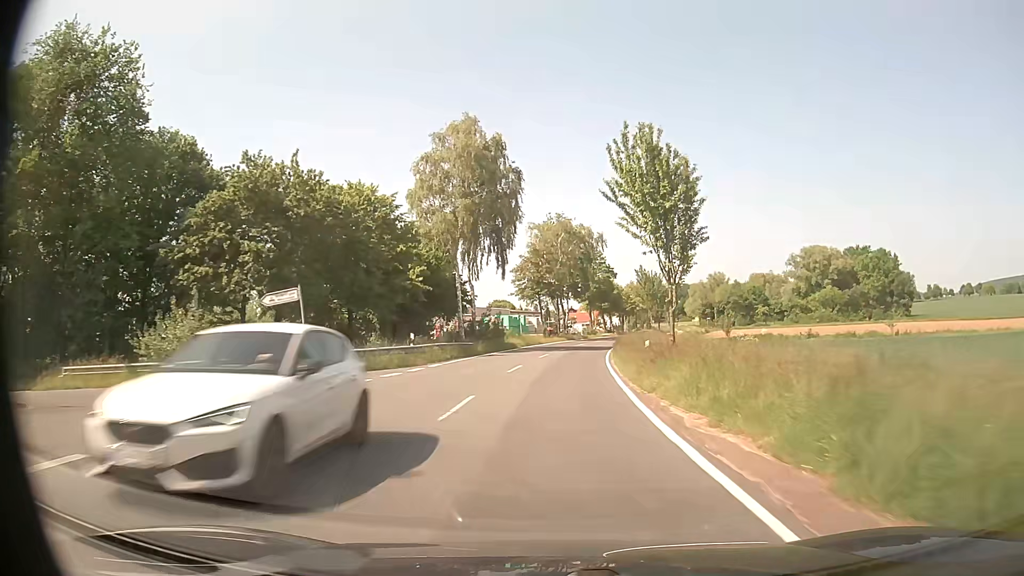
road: tertiary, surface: asphalt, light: Day
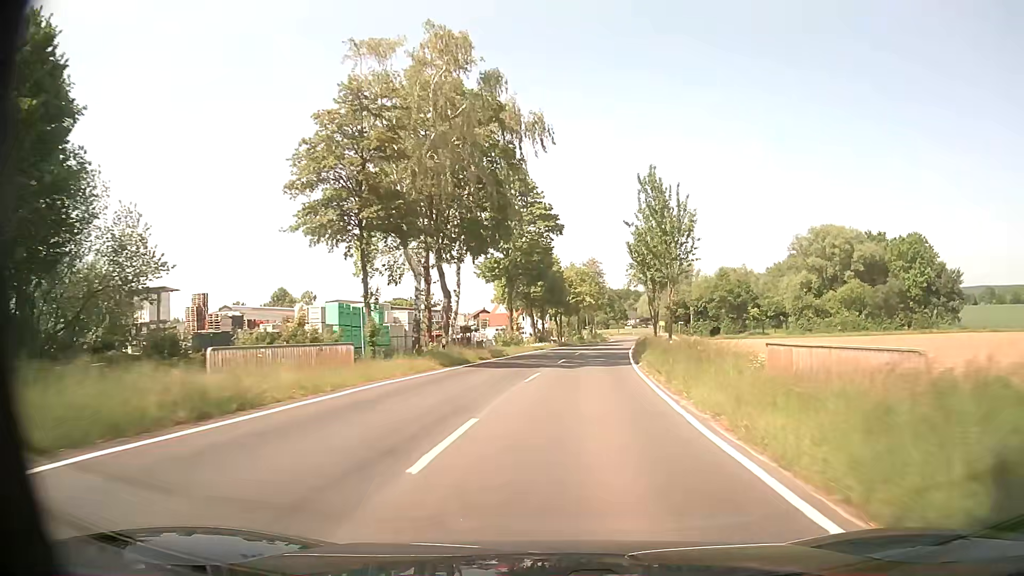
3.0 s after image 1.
(+2.8, +51.9) m; +7°
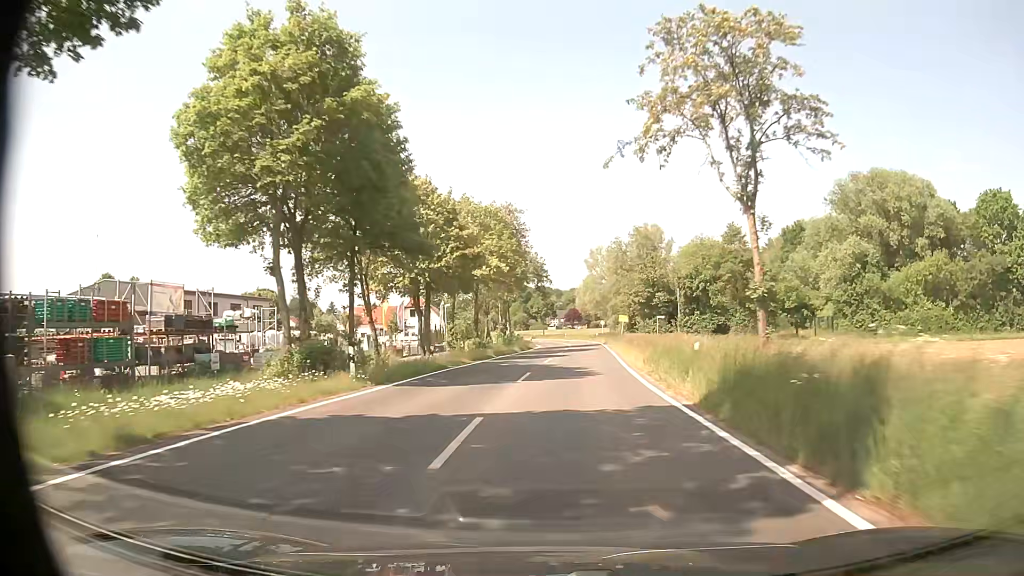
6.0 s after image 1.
(+3.5, +47.5) m; +7°
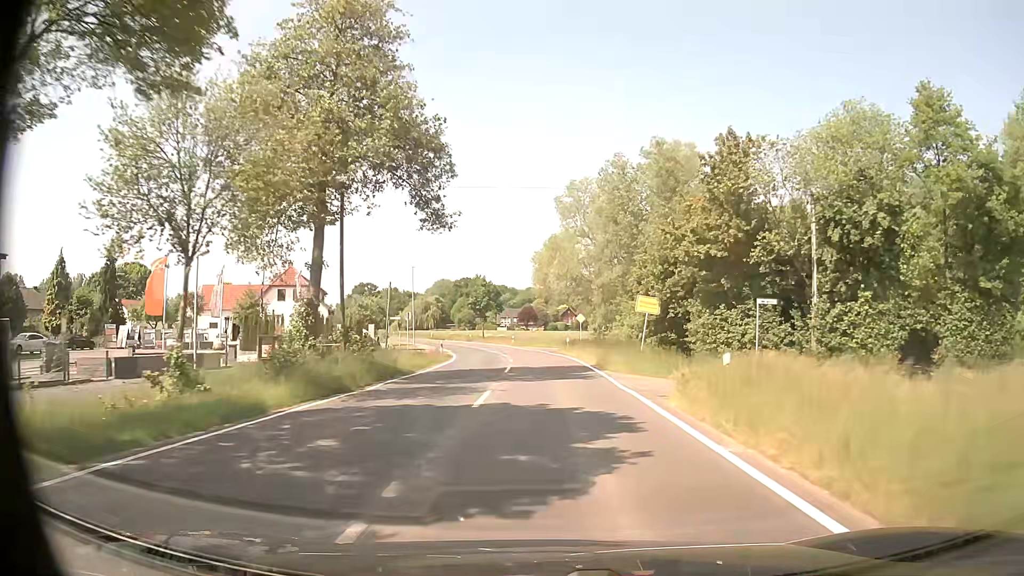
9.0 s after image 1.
(+1.8, +41.9) m; +4°
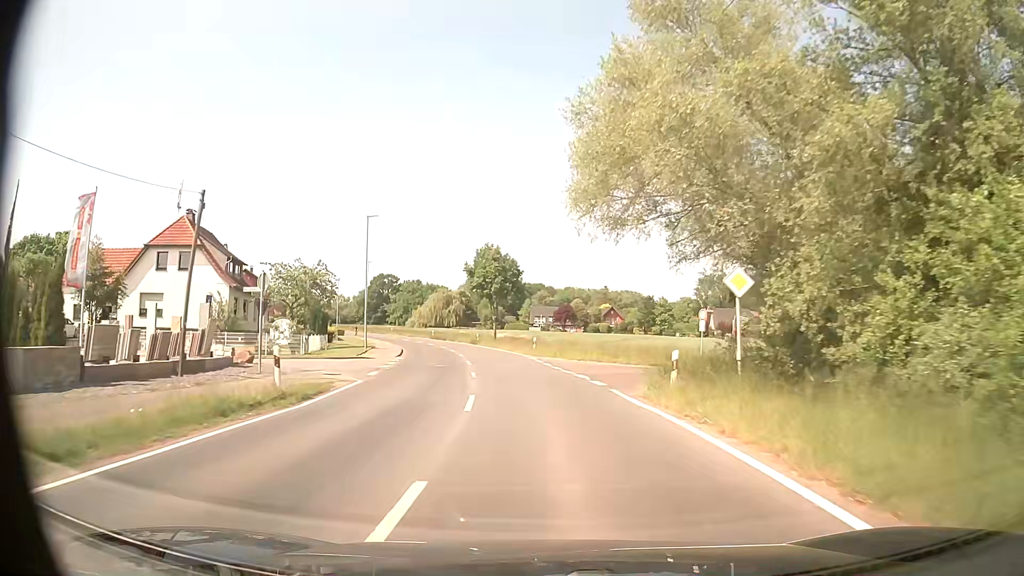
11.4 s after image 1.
(-0.4, +32.0) m; -3°
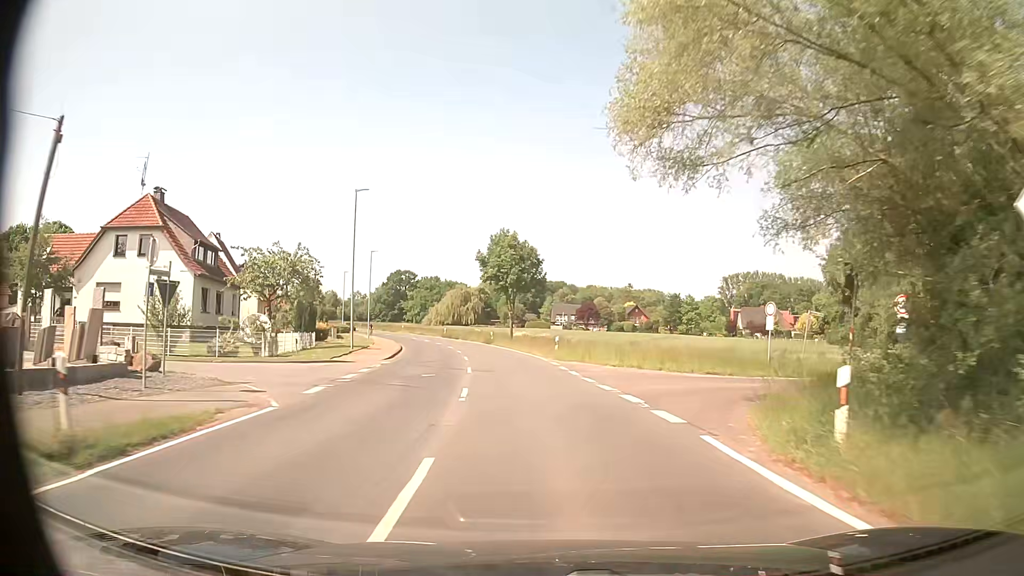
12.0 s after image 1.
(-0.1, +8.0) m; -2°
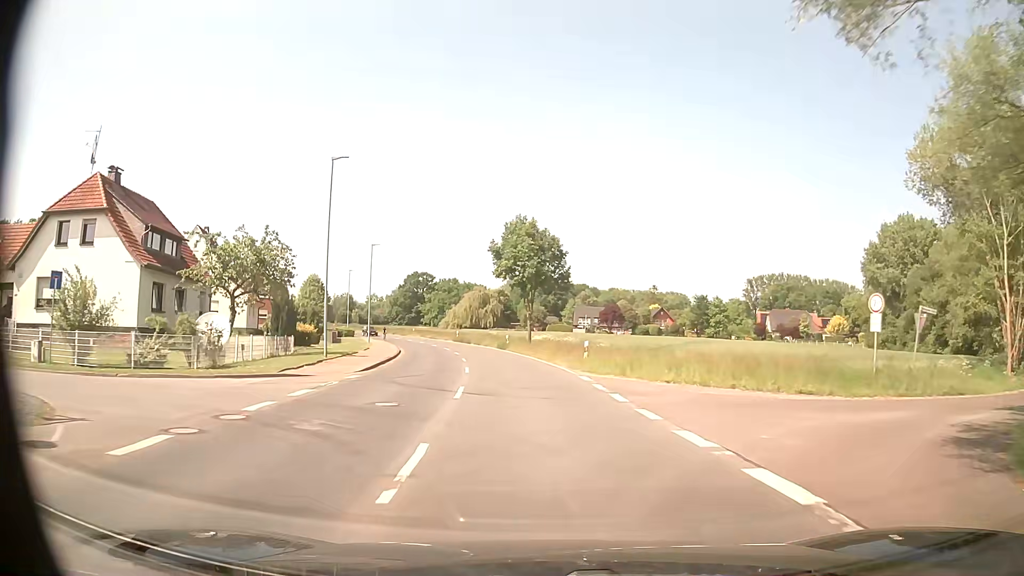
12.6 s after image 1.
(-0.1, +8.0) m; -1°
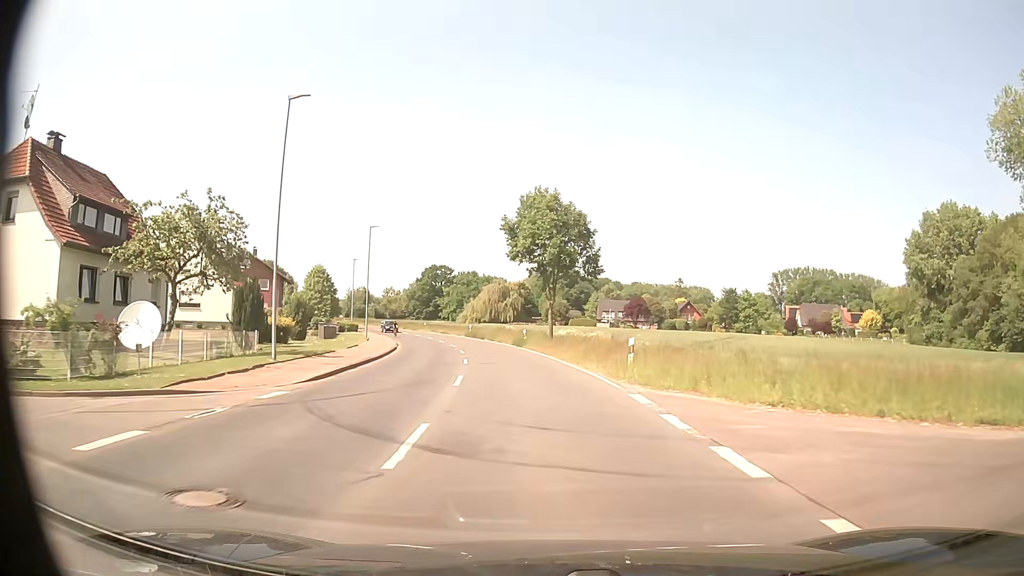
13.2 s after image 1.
(-0.1, +8.0) m; -2°
(0, +10) (-1, +20) (-2, +30) (-3, +40) (-5, +50) (-8, +59) (-11, +69) (-14, +78) (-18, +87) (-22, +97) m
